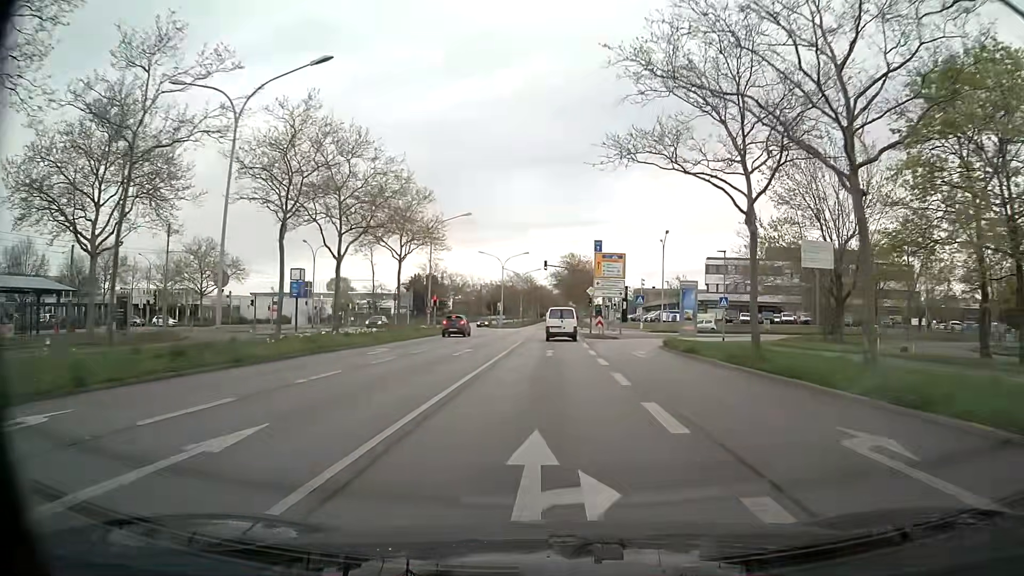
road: primary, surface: asphalt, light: Day
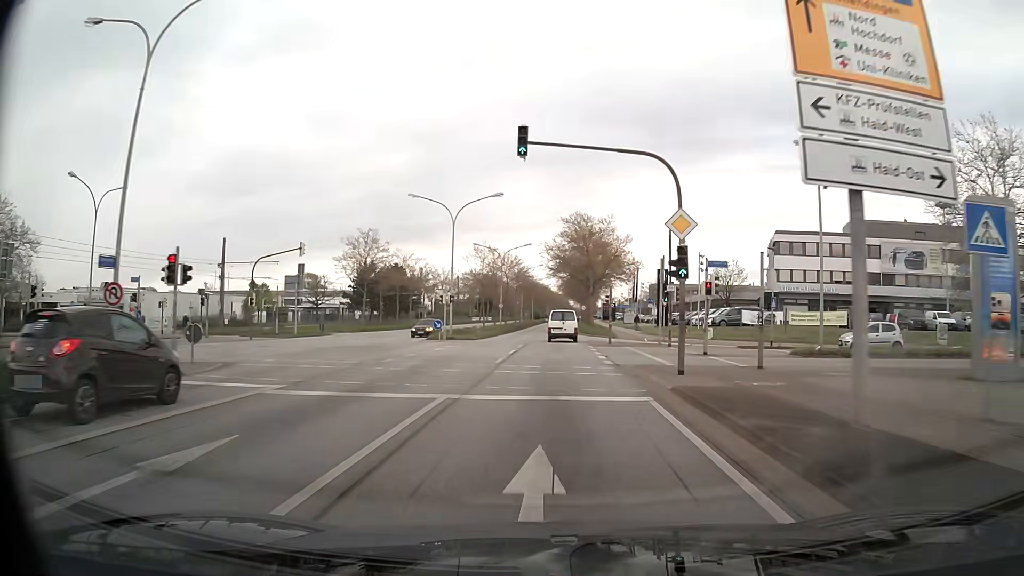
(+0.2, +42.2) m; 0°
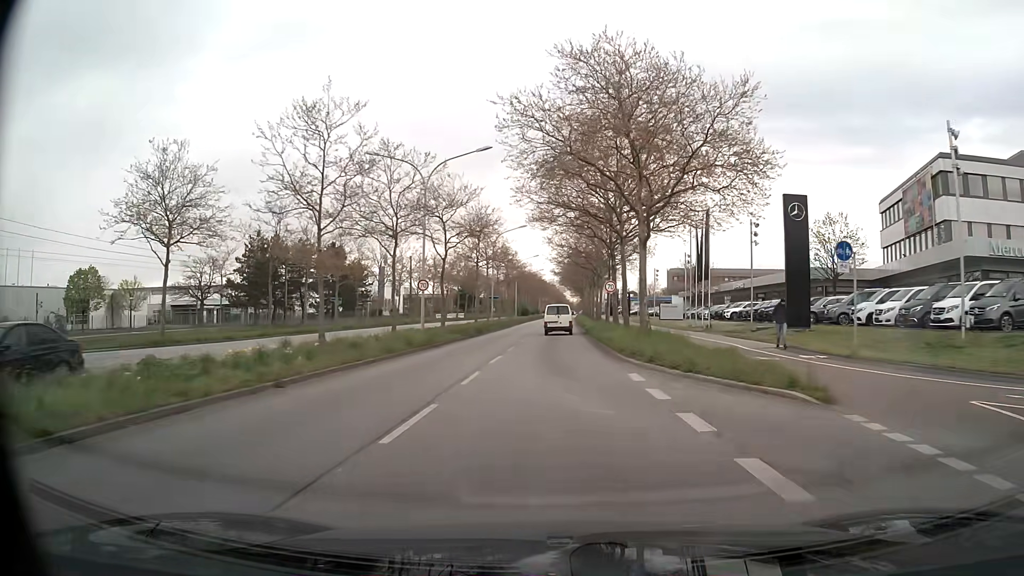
(+0.2, +42.9) m; 0°
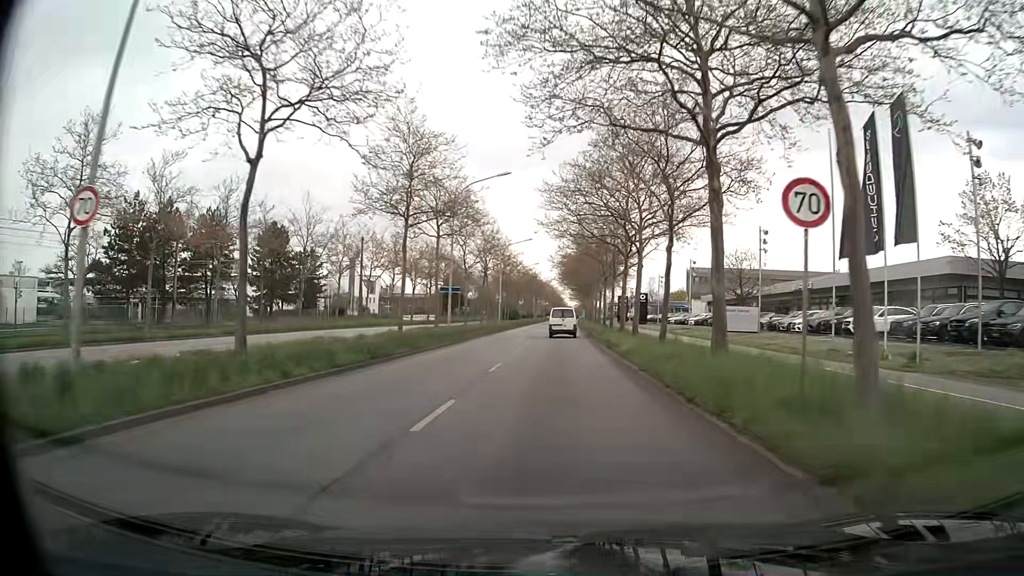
(0.0, +26.1) m; 0°
